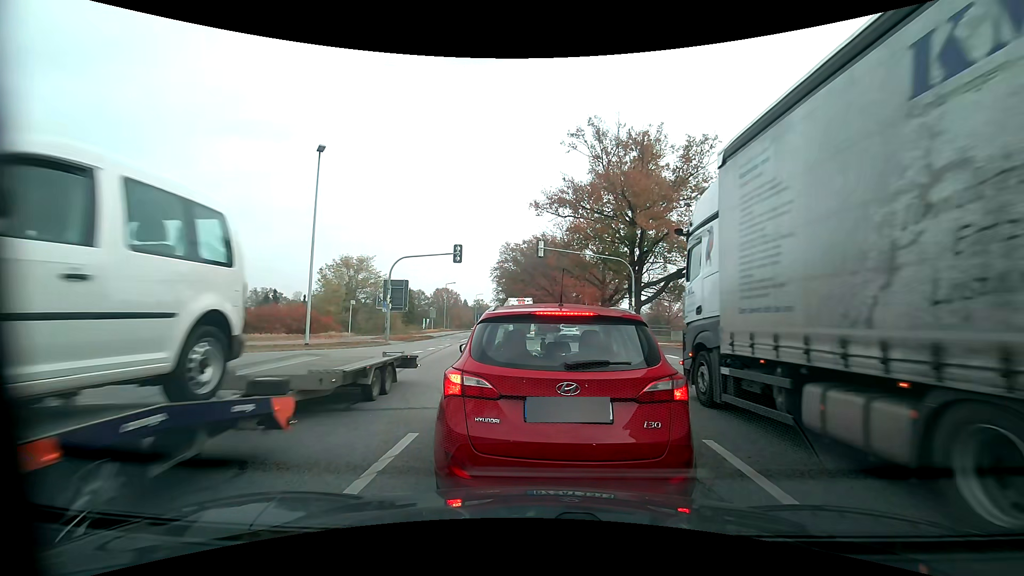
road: primary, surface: asphalt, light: Day
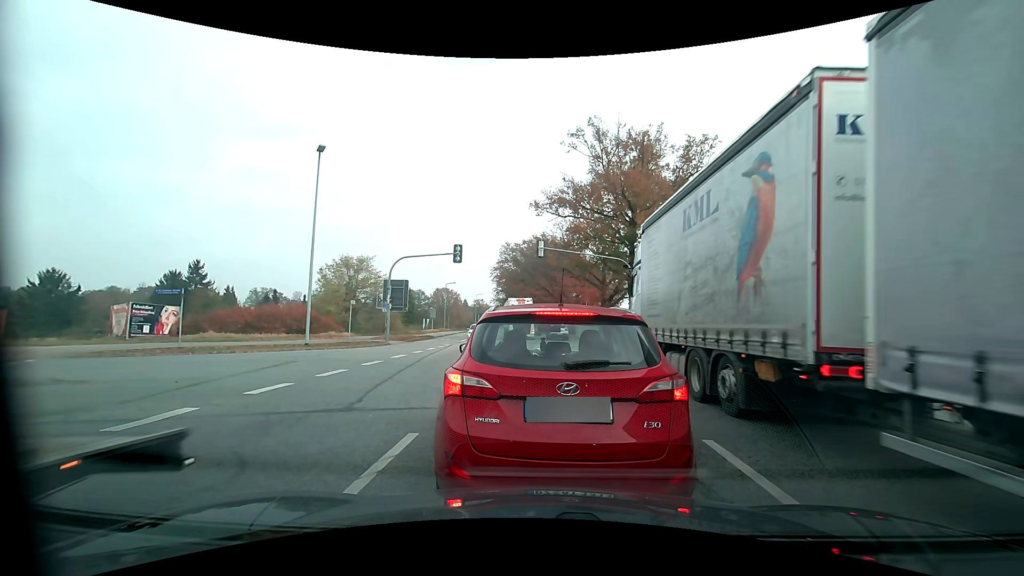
(0.0, 0.0) m; 0°
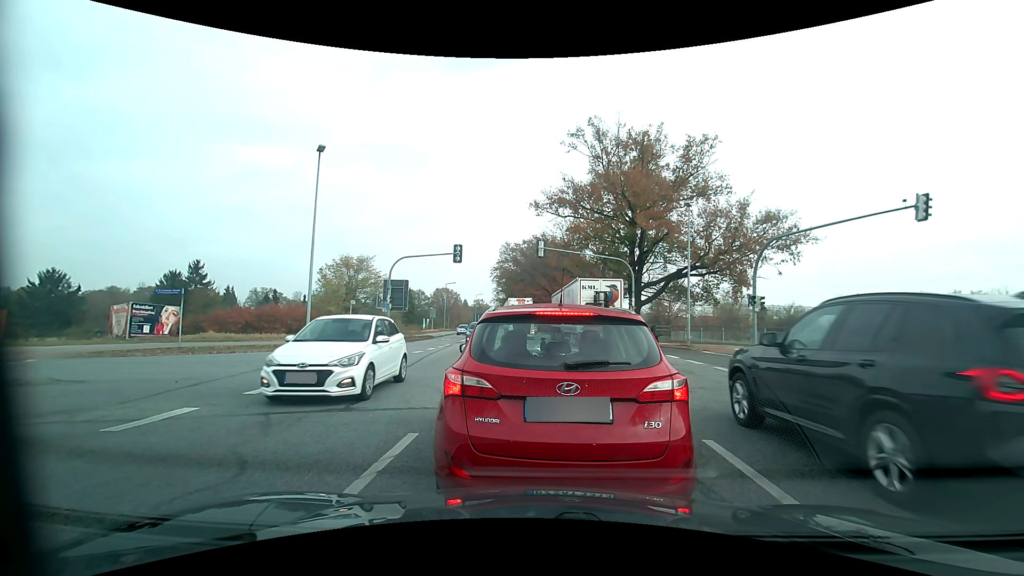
(0.0, 0.0) m; 0°
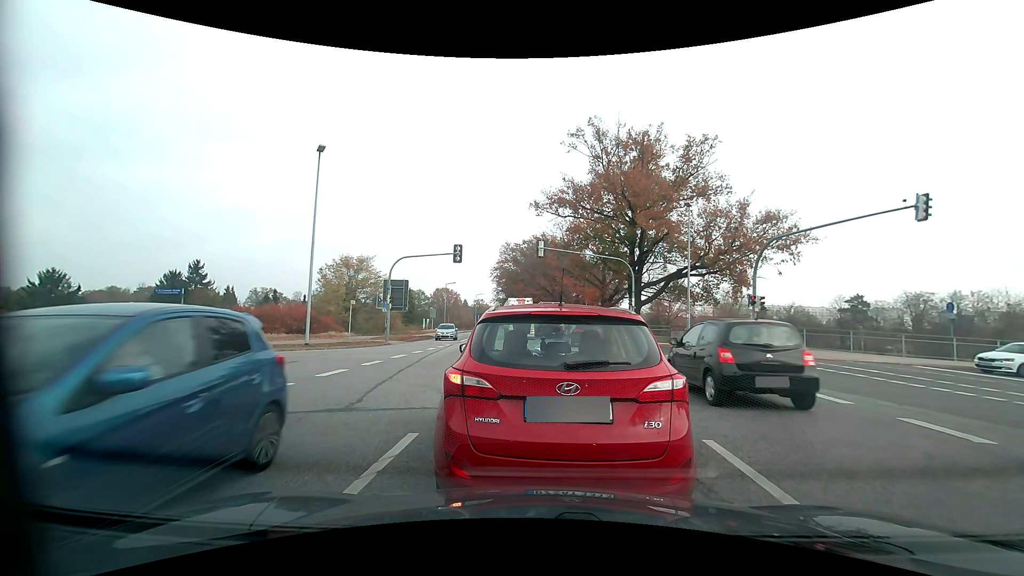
(0.0, 0.0) m; 0°
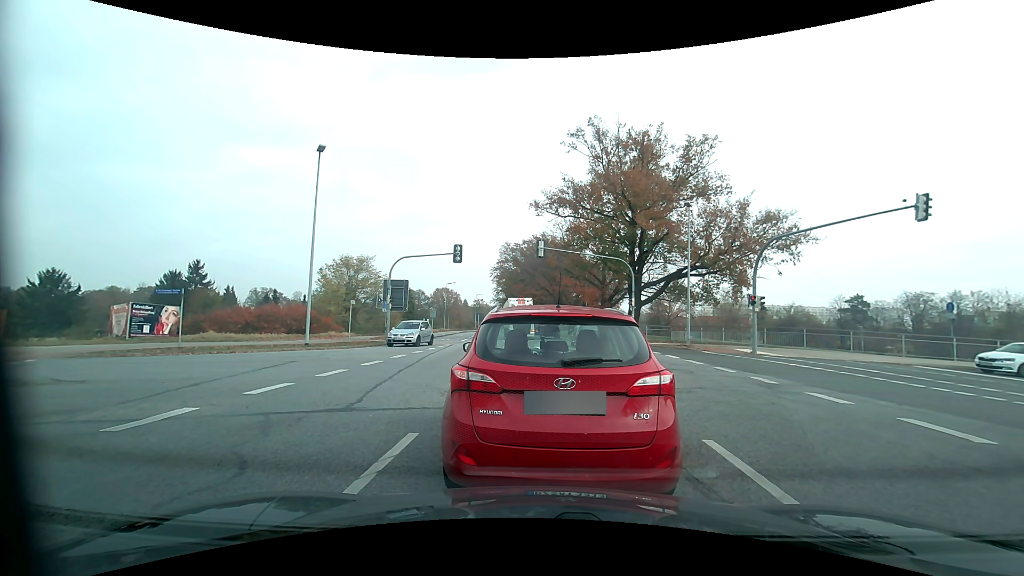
(0.0, 0.0) m; 0°
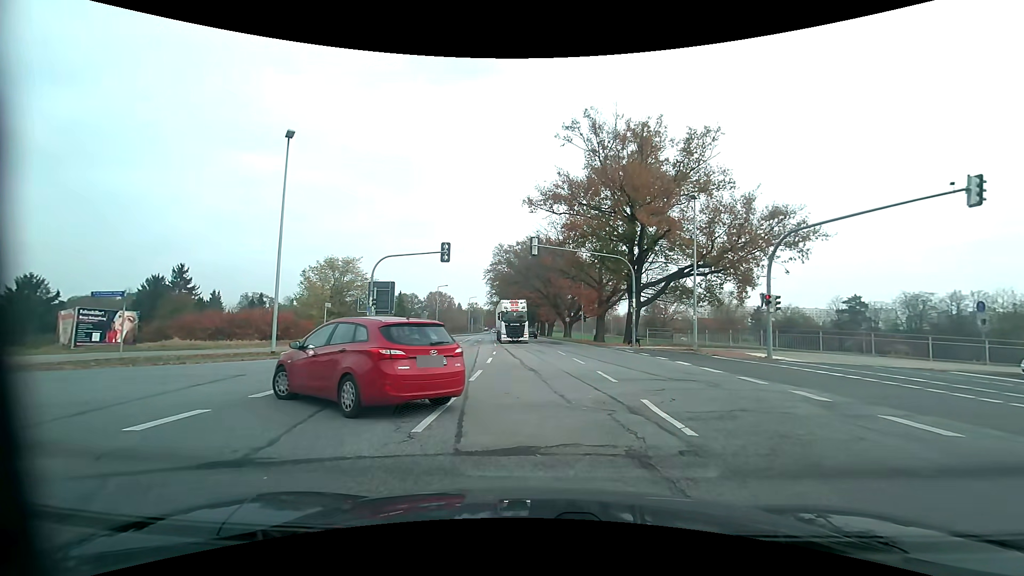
(0.0, +2.9) m; +1°
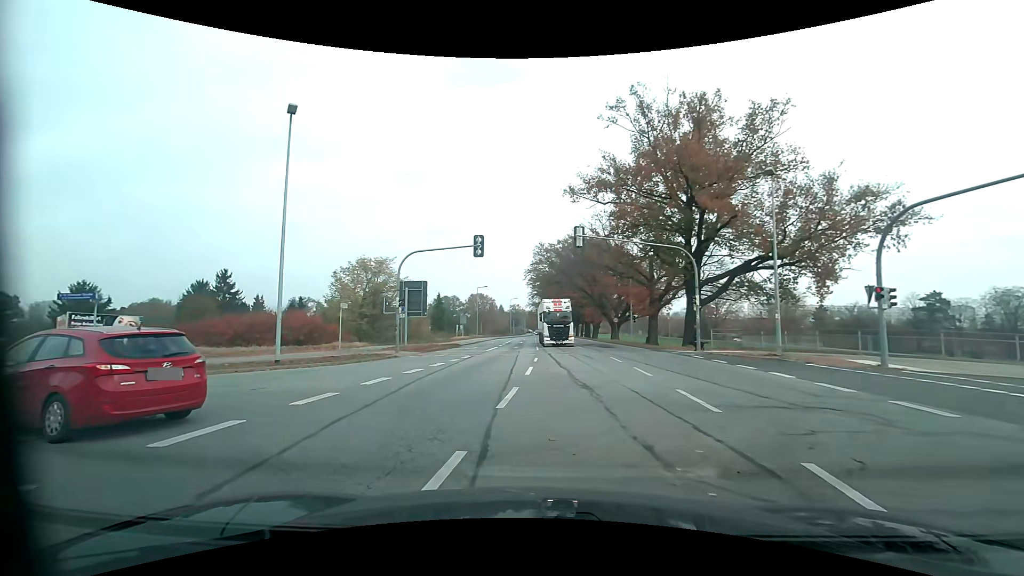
(-0.1, +4.2) m; -6°
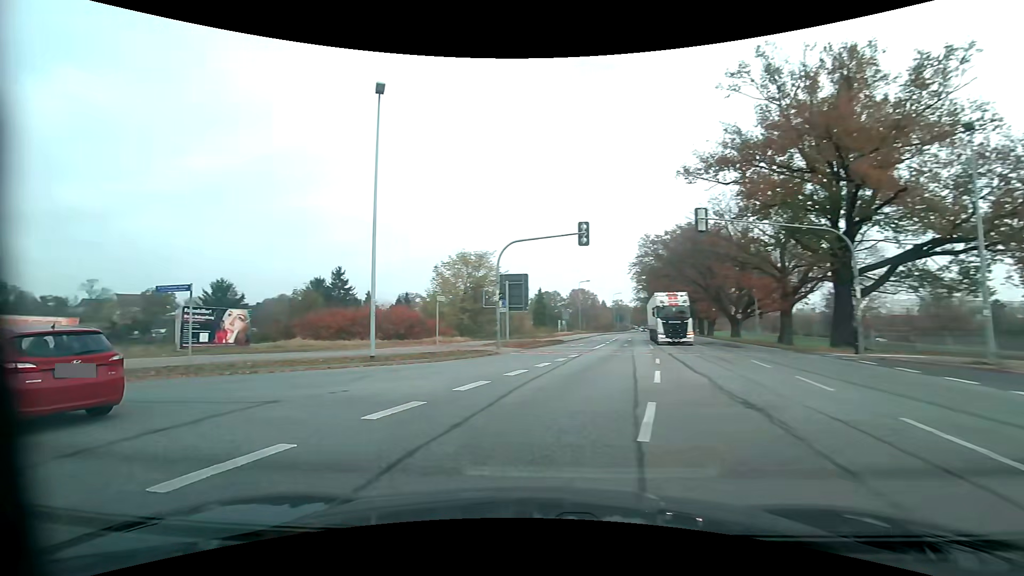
(-0.2, +2.7) m; -9°
